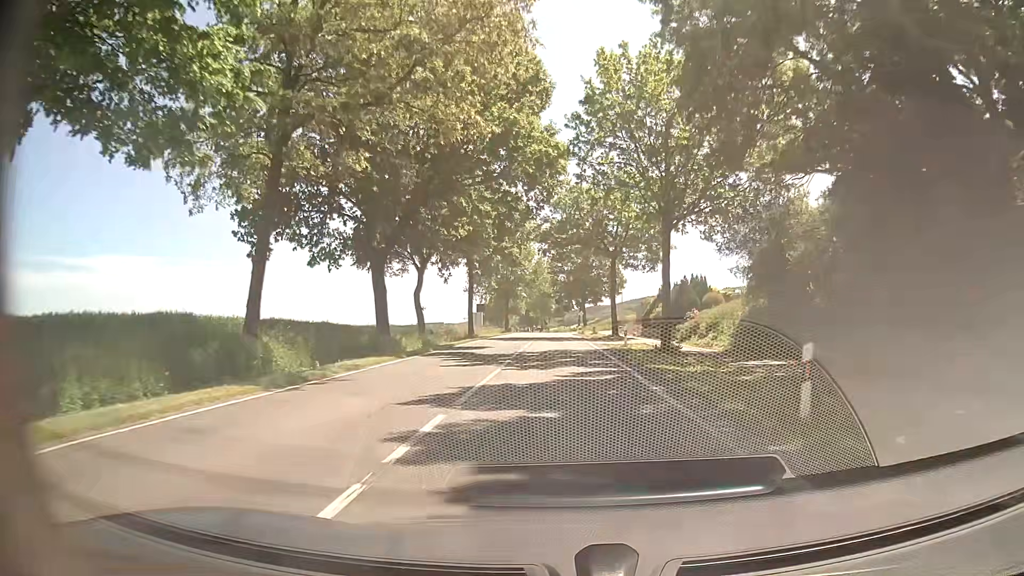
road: tertiary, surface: asphalt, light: Day
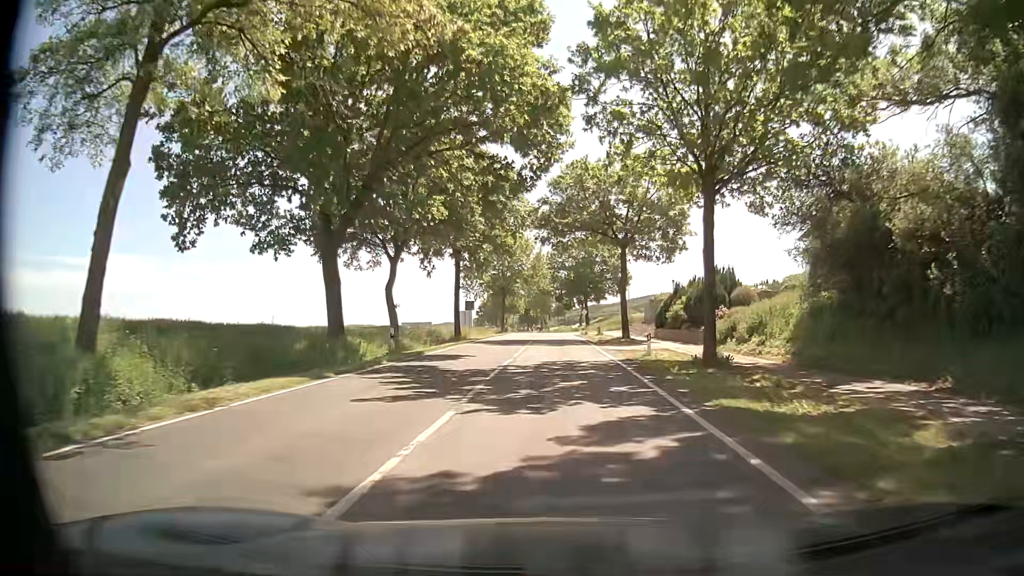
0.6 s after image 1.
(+0.1, +7.9) m; +1°
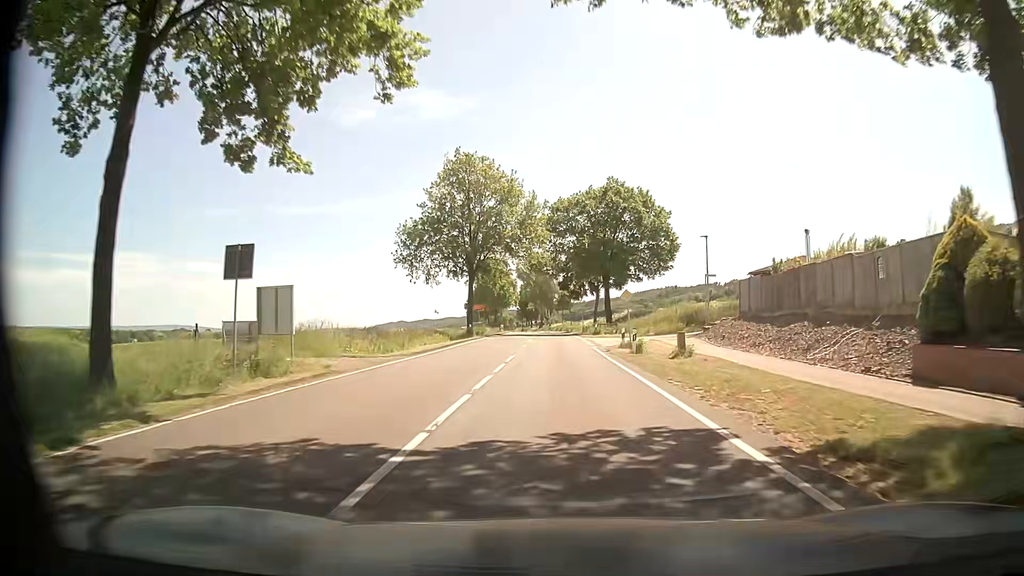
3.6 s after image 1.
(-0.2, +40.2) m; -1°
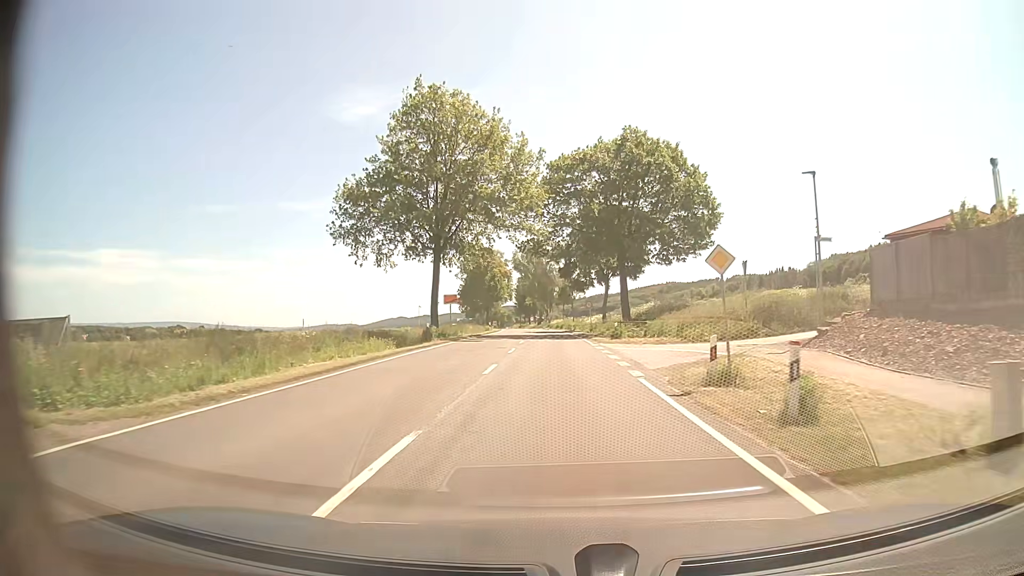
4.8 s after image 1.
(+0.2, +17.1) m; 0°
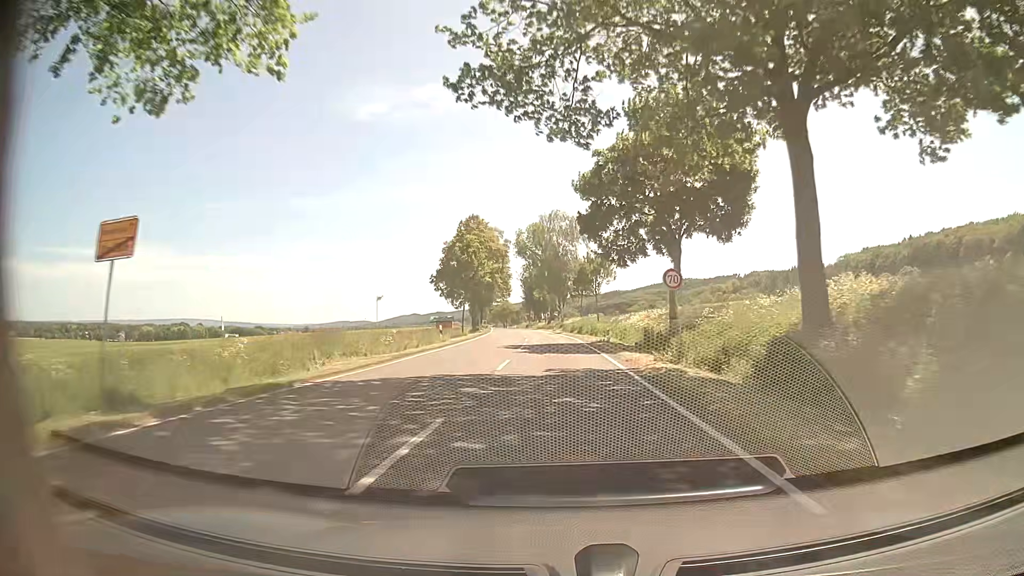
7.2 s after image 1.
(-0.1, +37.7) m; -1°
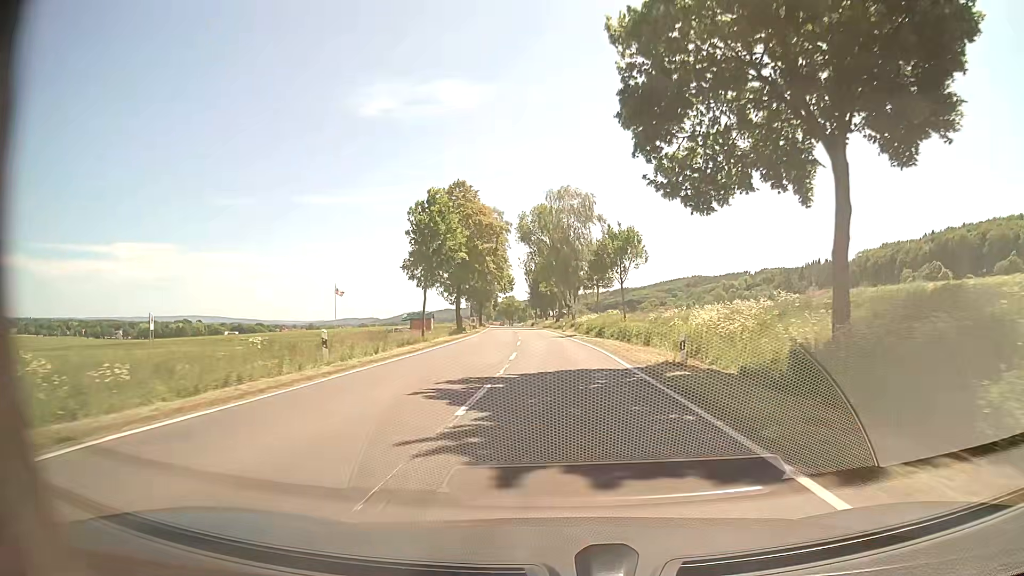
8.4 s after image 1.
(-0.2, +20.4) m; -1°
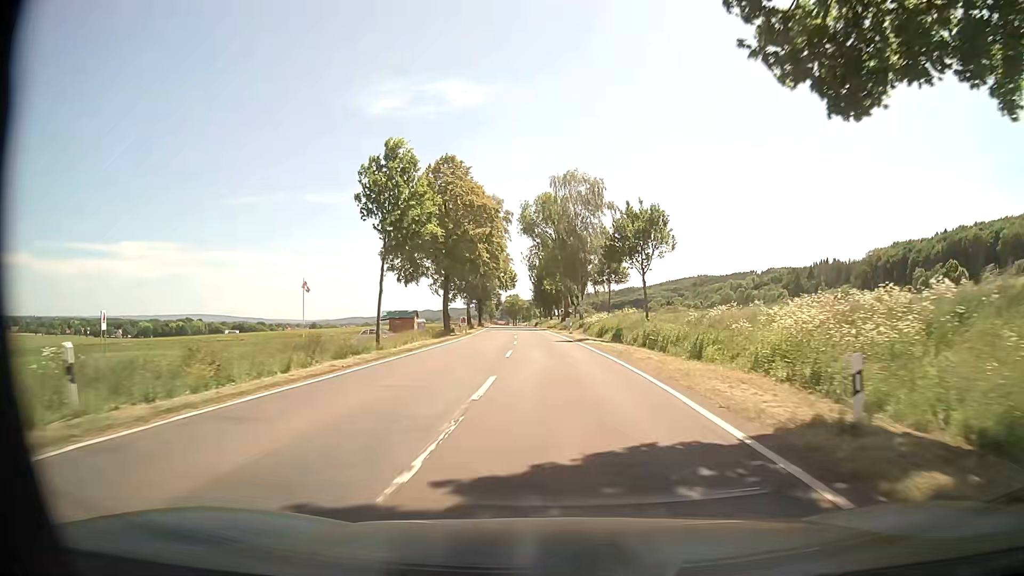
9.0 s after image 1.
(0.0, +10.4) m; 0°
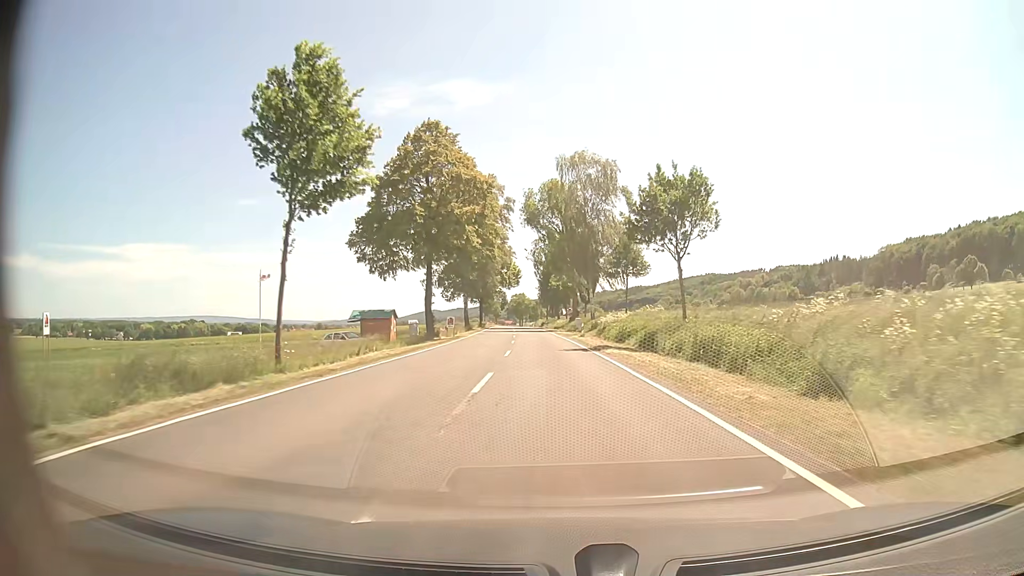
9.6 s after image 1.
(0.0, +10.5) m; 0°
(0, +10) (0, +20) (-1, +30) (-1, +40) (-2, +50) (-3, +60) (-3, +70) (-4, +80) (-5, +90) (-5, +100) m
